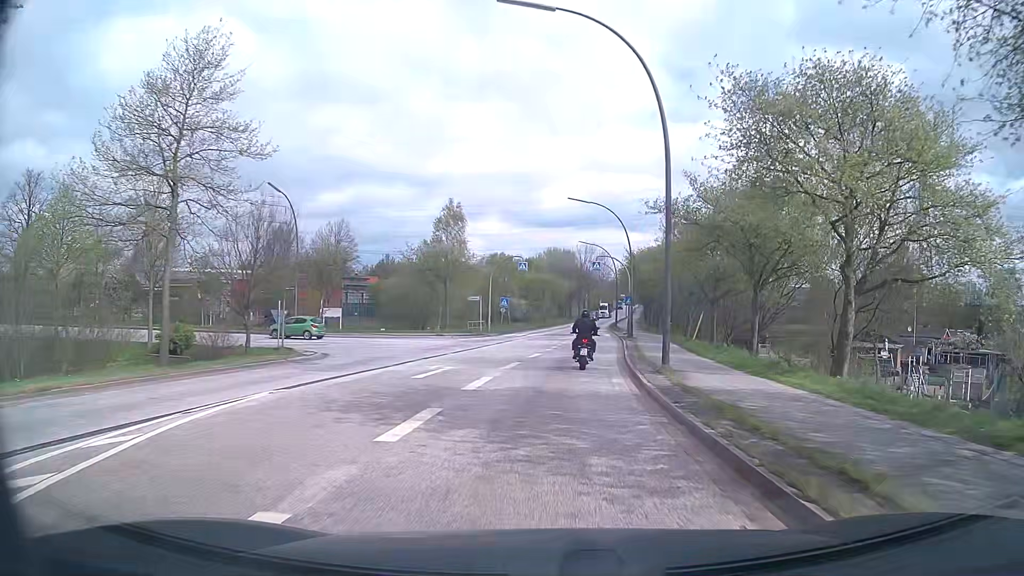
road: secondary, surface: asphalt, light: Day
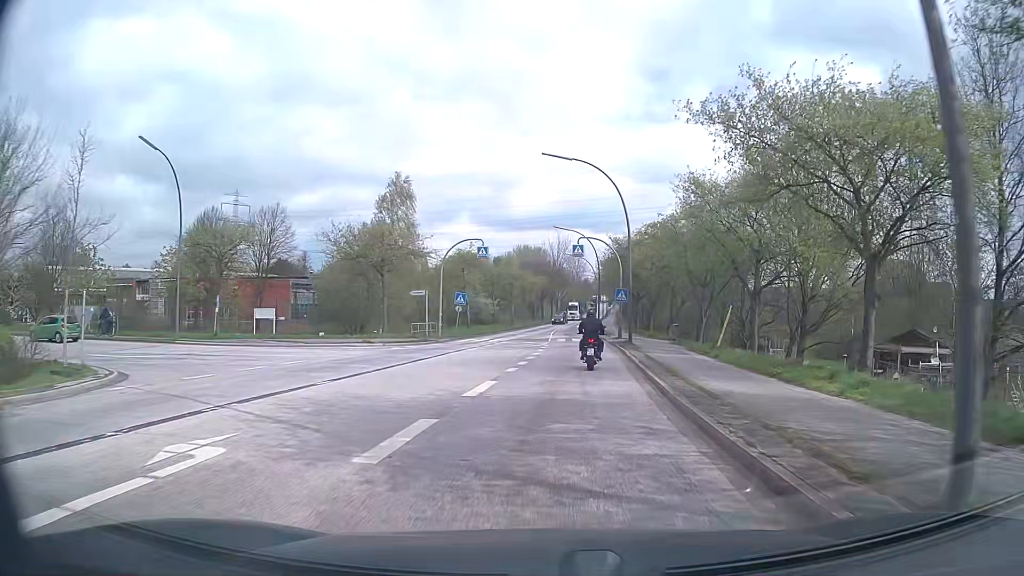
(+0.3, +13.3) m; +3°
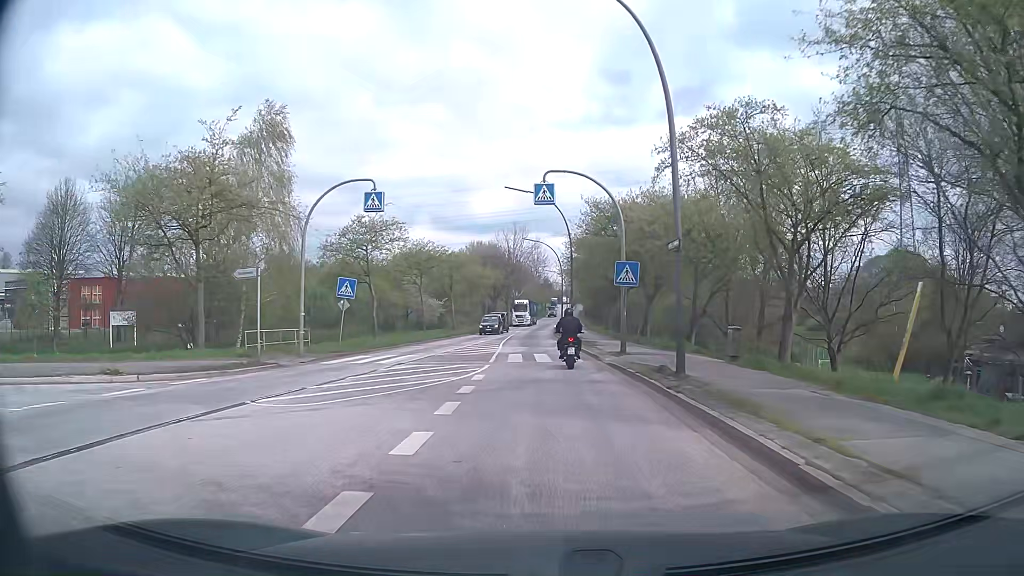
(+0.7, +20.4) m; +4°
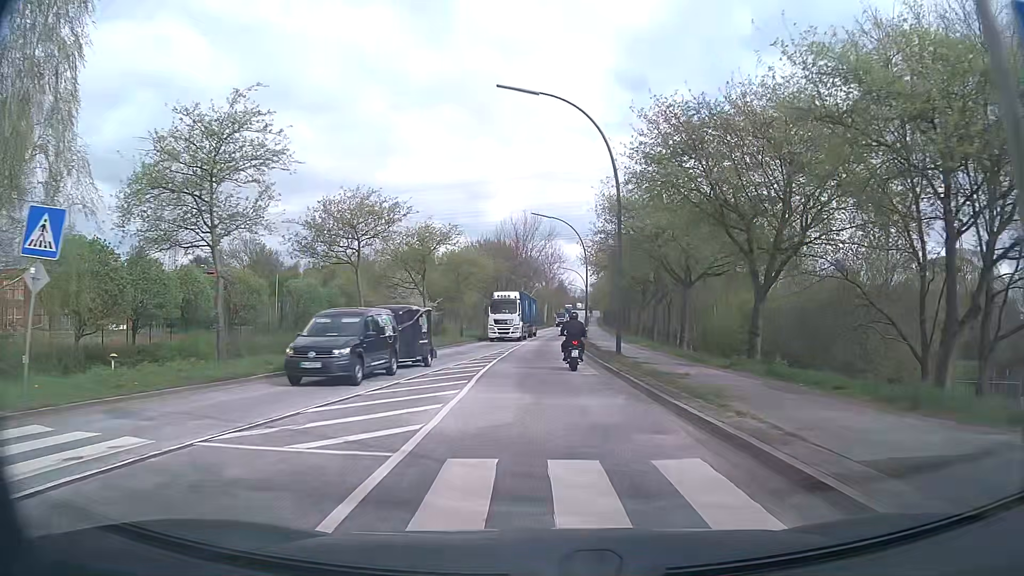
(-0.3, +20.7) m; -1°
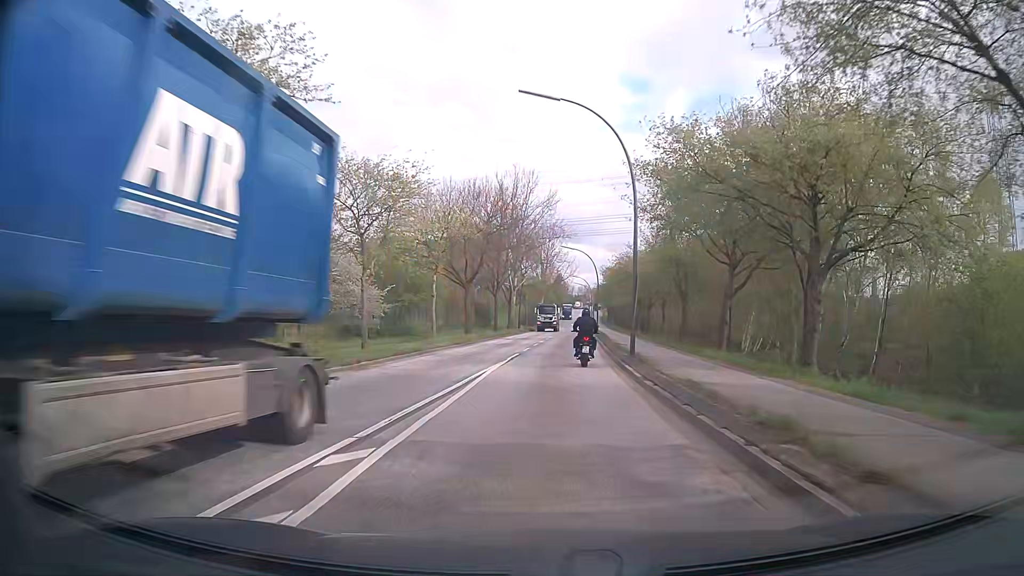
(-0.3, +29.0) m; 0°
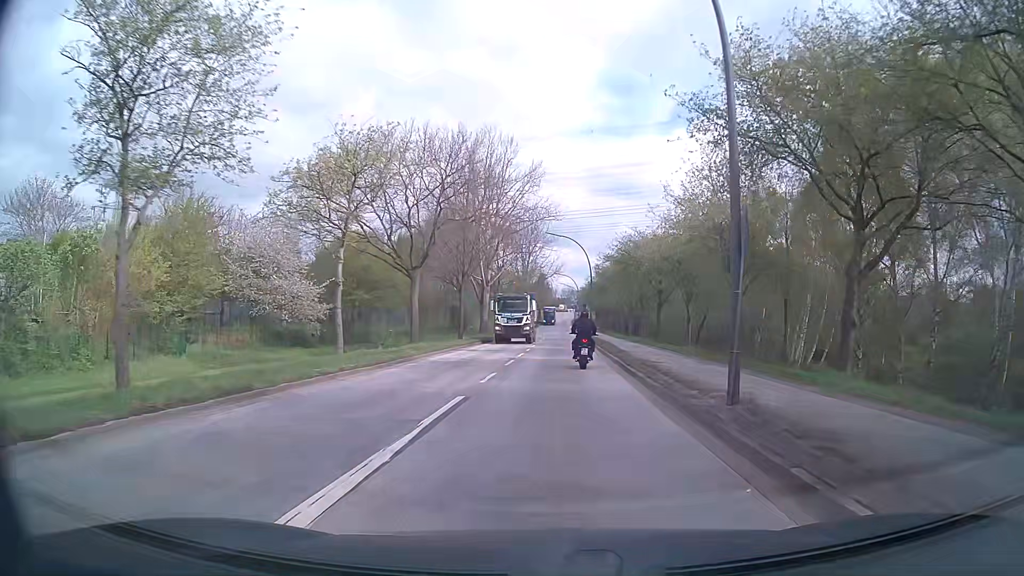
(+0.2, +14.7) m; +2°
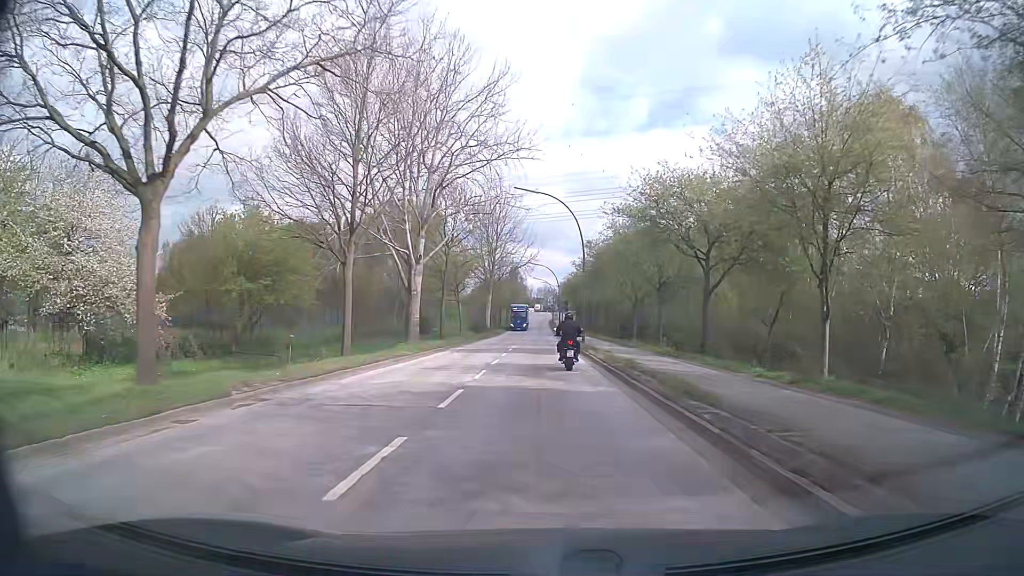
(+0.6, +22.3) m; +3°
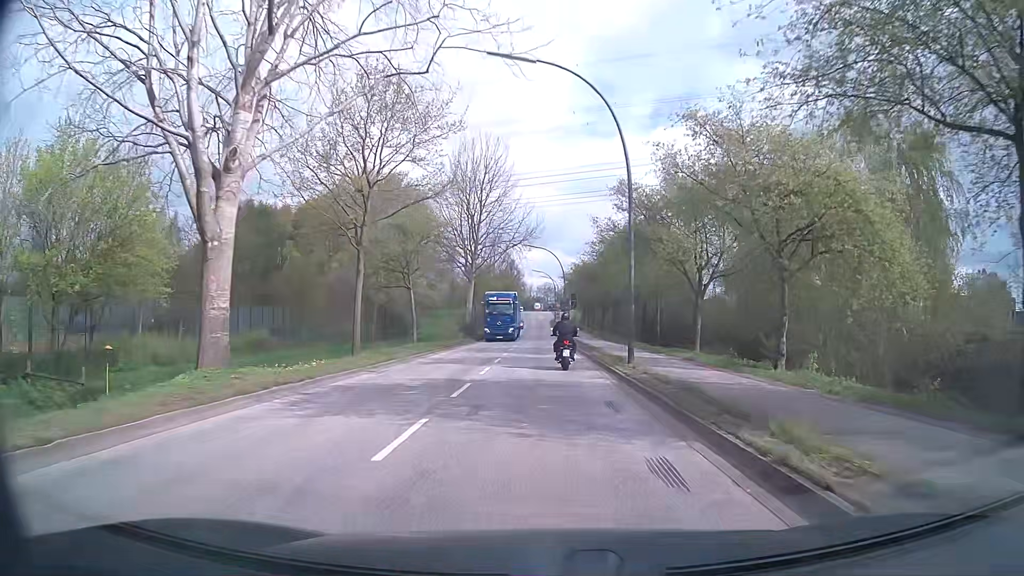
(-0.1, +22.3) m; 0°
(0, +10) (0, +20) (0, +30) (0, +40) (0, +50) (0, +60) (0, +70) (0, +80) (0, +90) (0, +100) m
